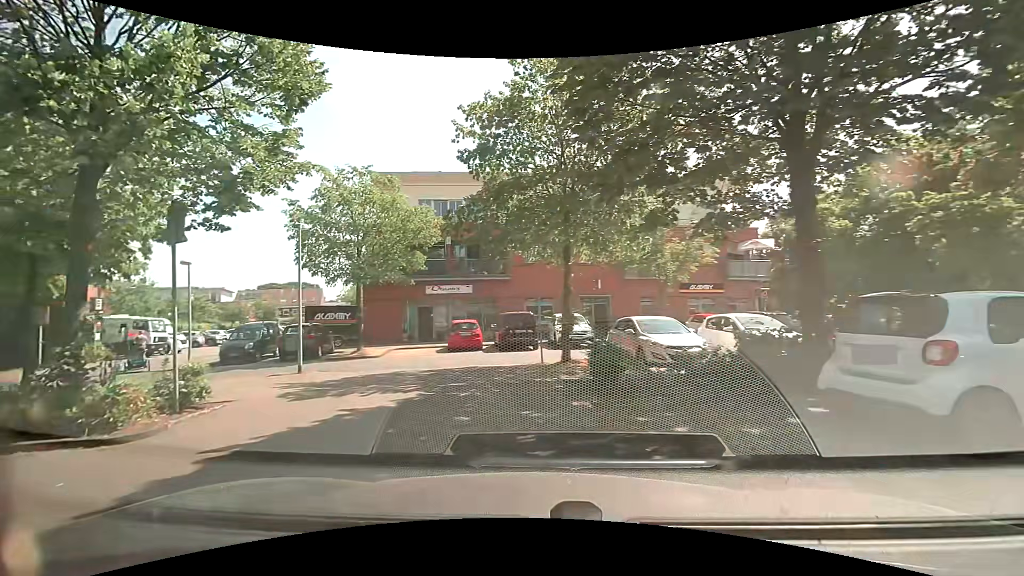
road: service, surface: asphalt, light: Day
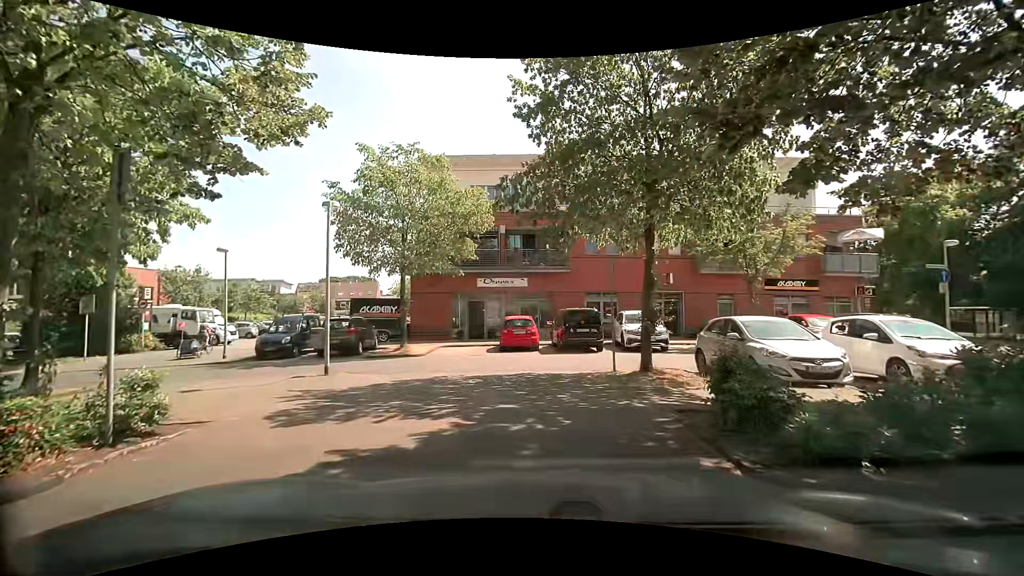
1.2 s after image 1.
(-0.2, +2.9) m; -7°
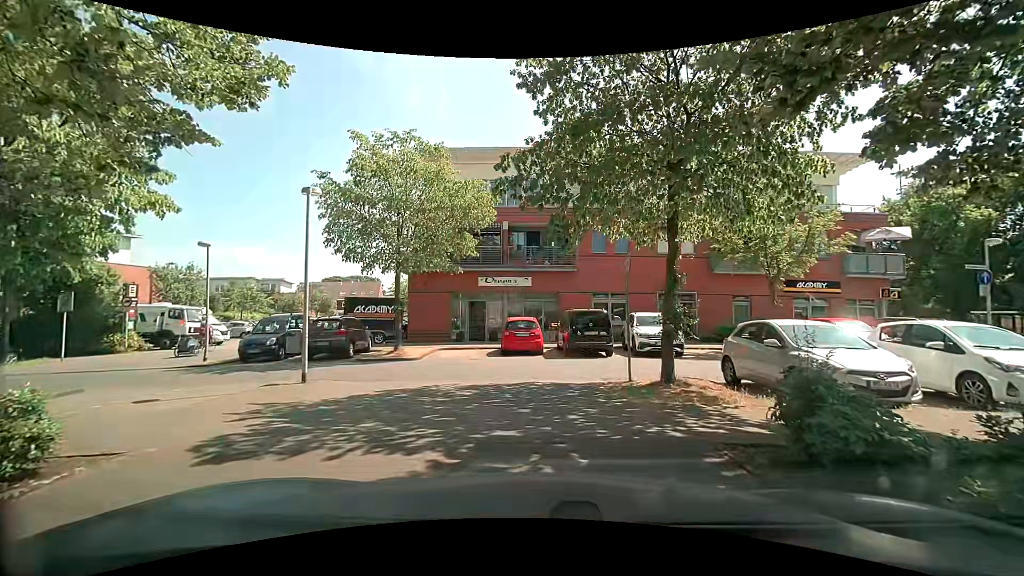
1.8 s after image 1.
(0.0, +1.6) m; -1°
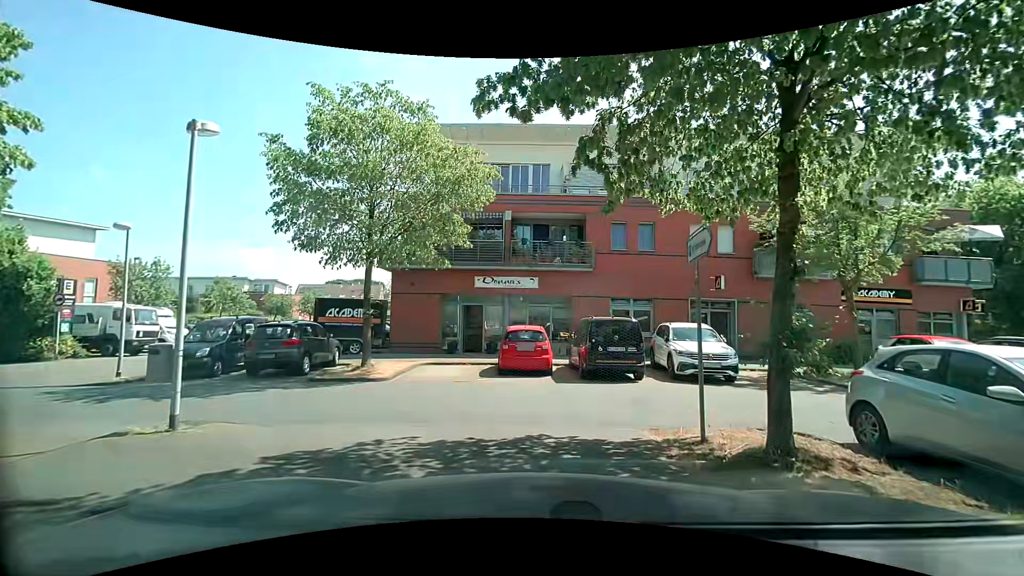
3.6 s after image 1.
(+0.1, +4.4) m; 0°
